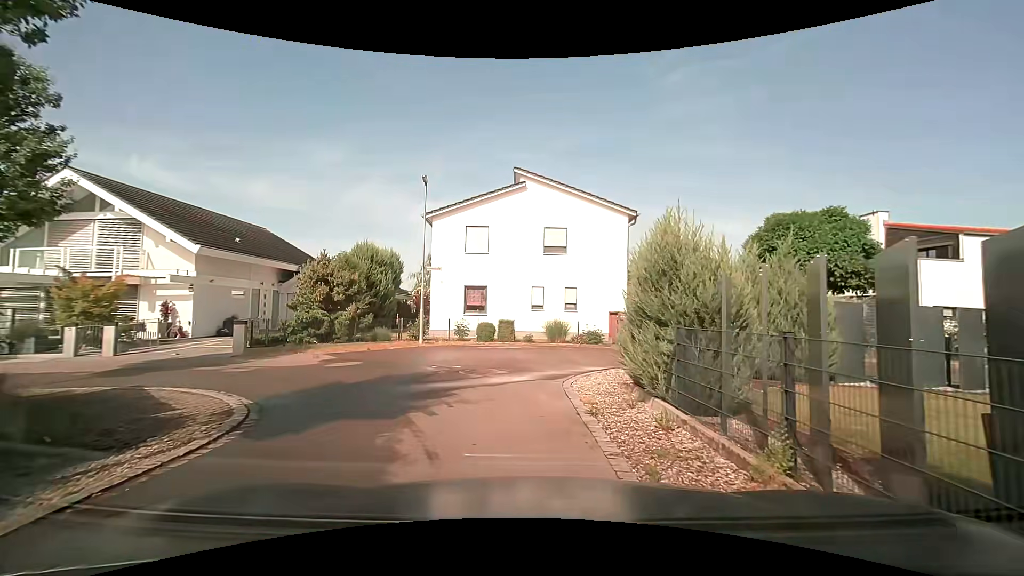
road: residential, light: Day
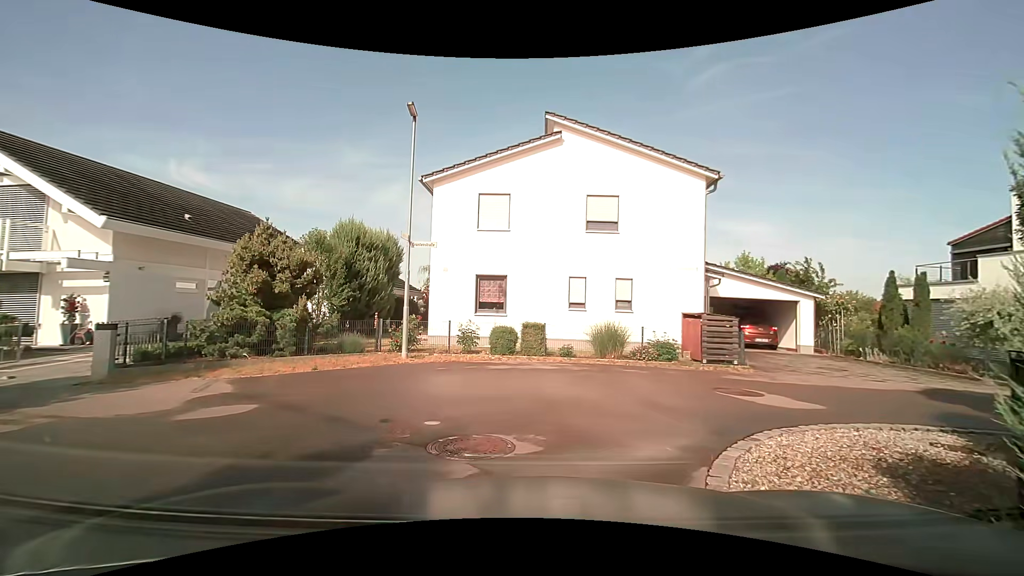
(-0.4, +6.3) m; -6°
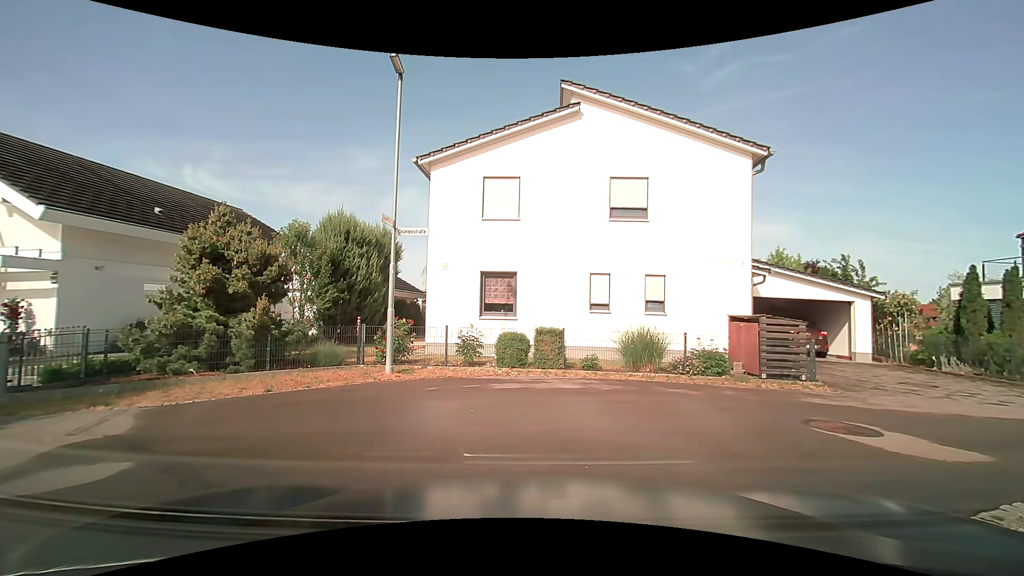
(0.0, +2.4) m; 0°
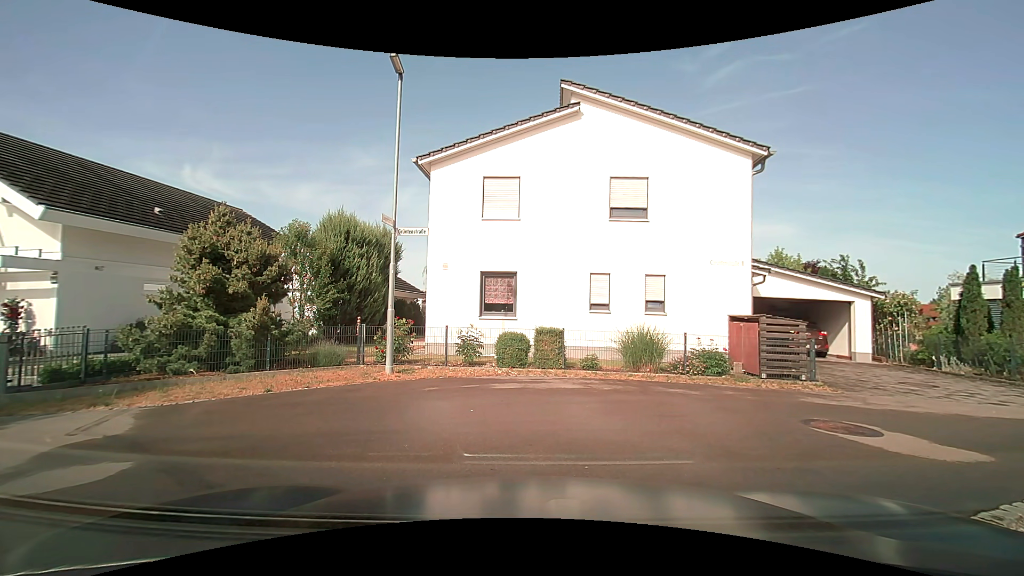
(0.0, 0.0) m; 0°
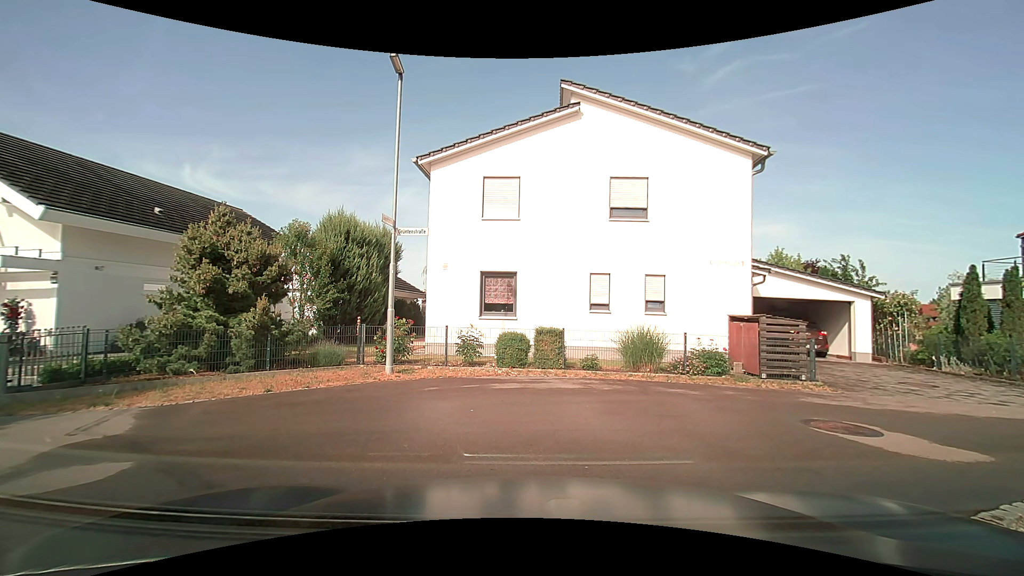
(0.0, 0.0) m; 0°
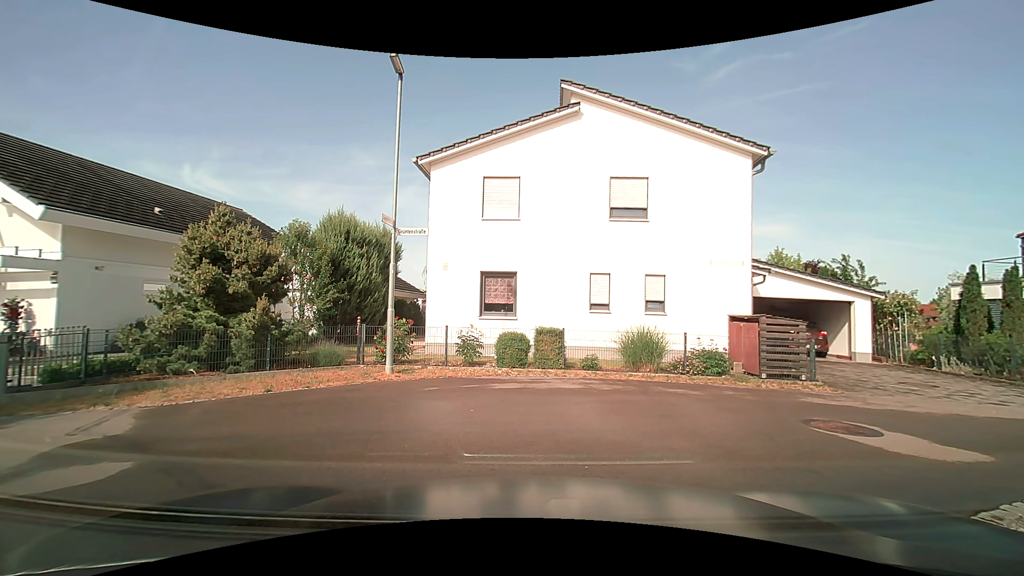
(0.0, 0.0) m; 0°
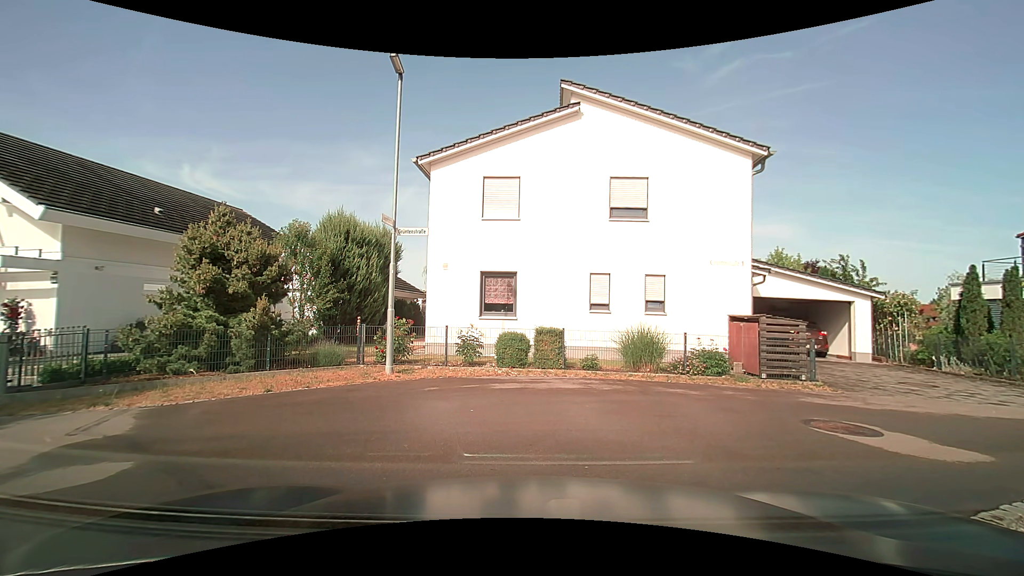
(0.0, 0.0) m; 0°
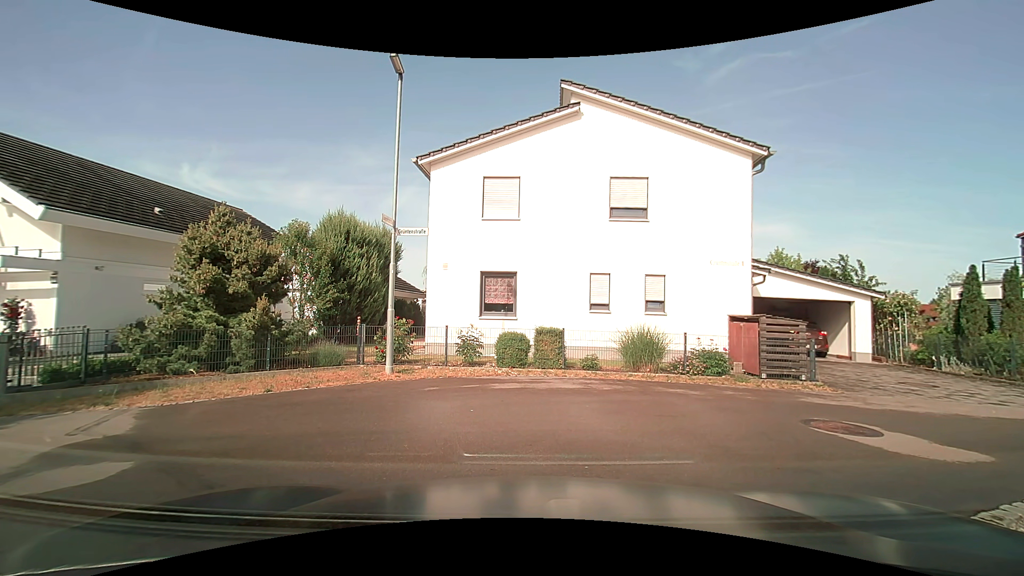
(0.0, 0.0) m; 0°
